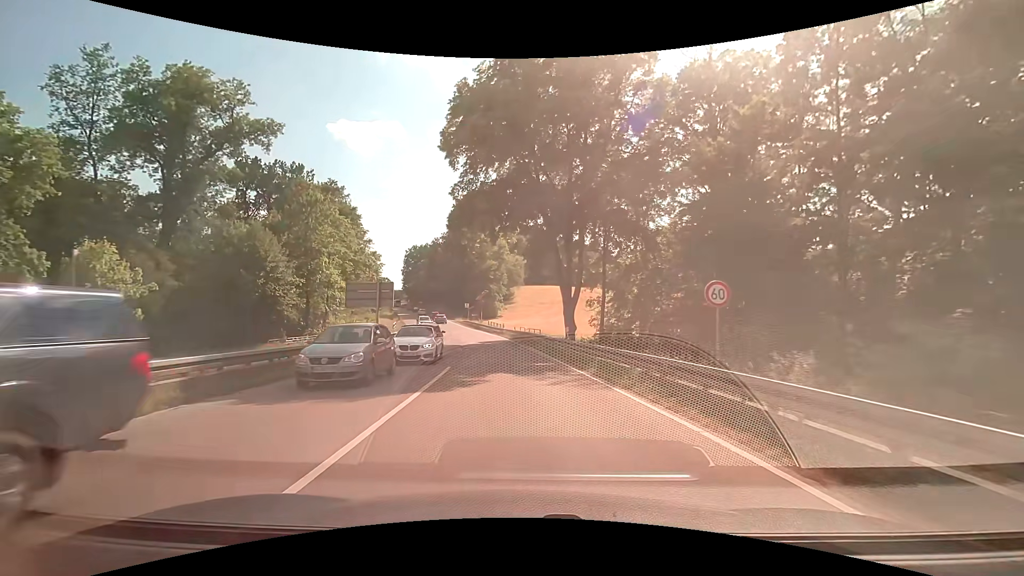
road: secondary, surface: asphalt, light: Day
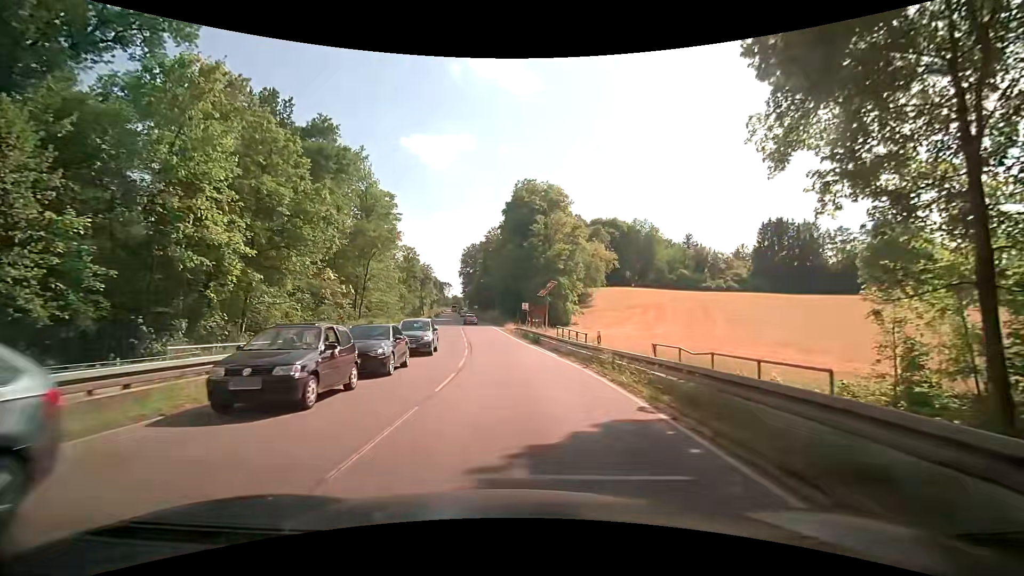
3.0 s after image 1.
(-2.0, +32.7) m; -7°
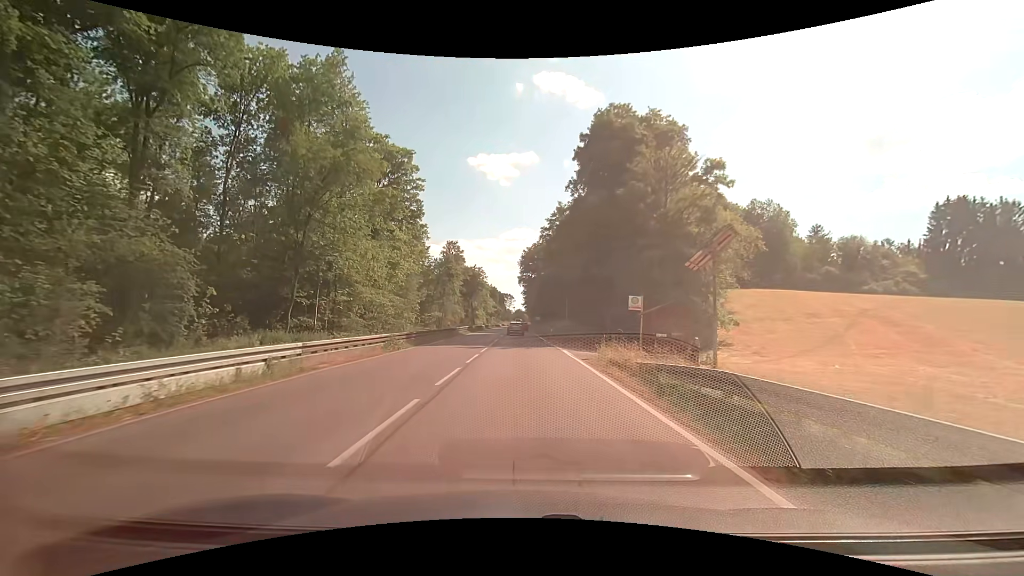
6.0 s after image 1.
(-2.7, +35.9) m; -8°
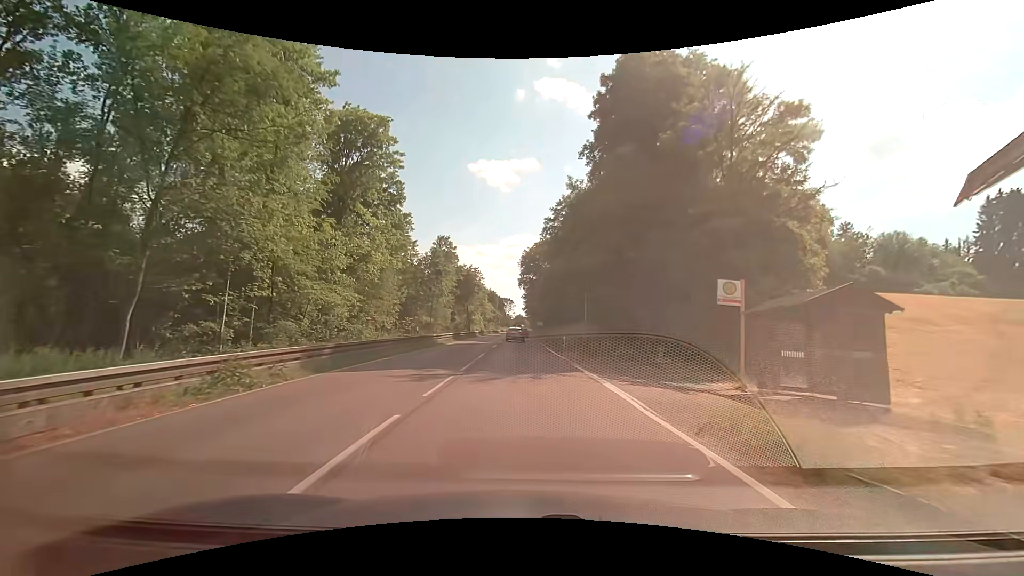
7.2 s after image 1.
(0.0, +13.2) m; 0°
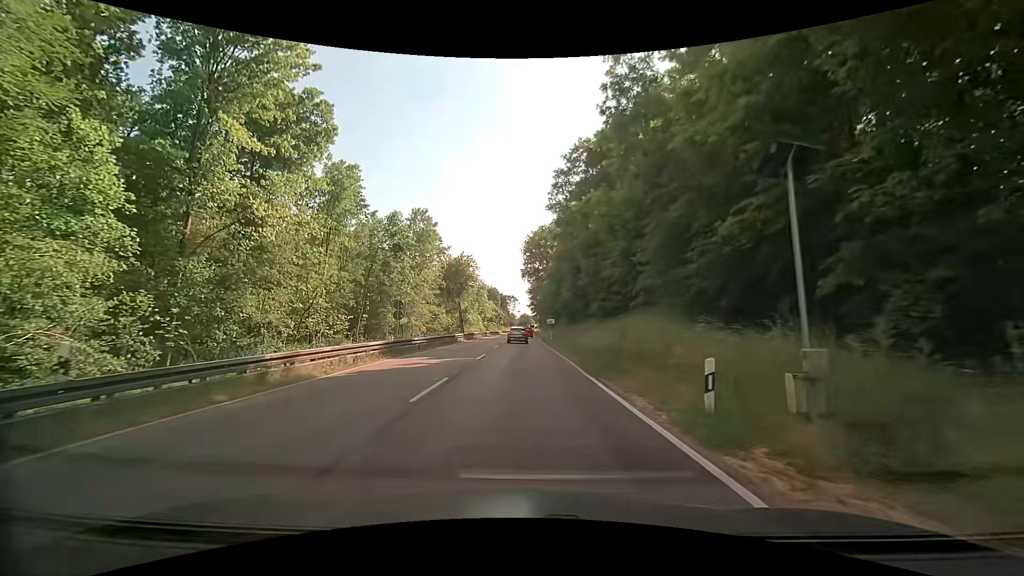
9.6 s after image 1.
(0.0, +24.5) m; -1°
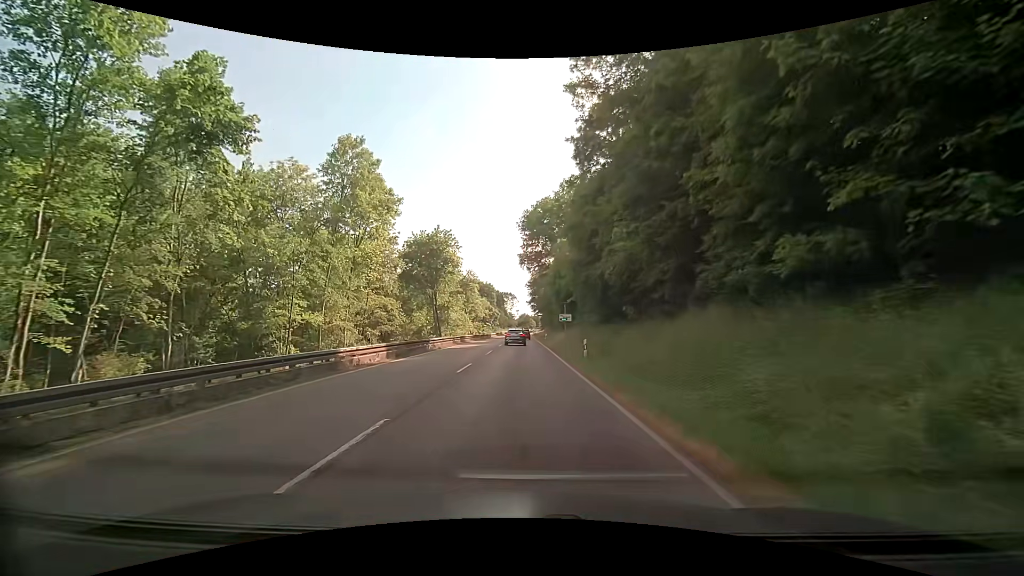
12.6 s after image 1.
(0.0, +29.6) m; 0°
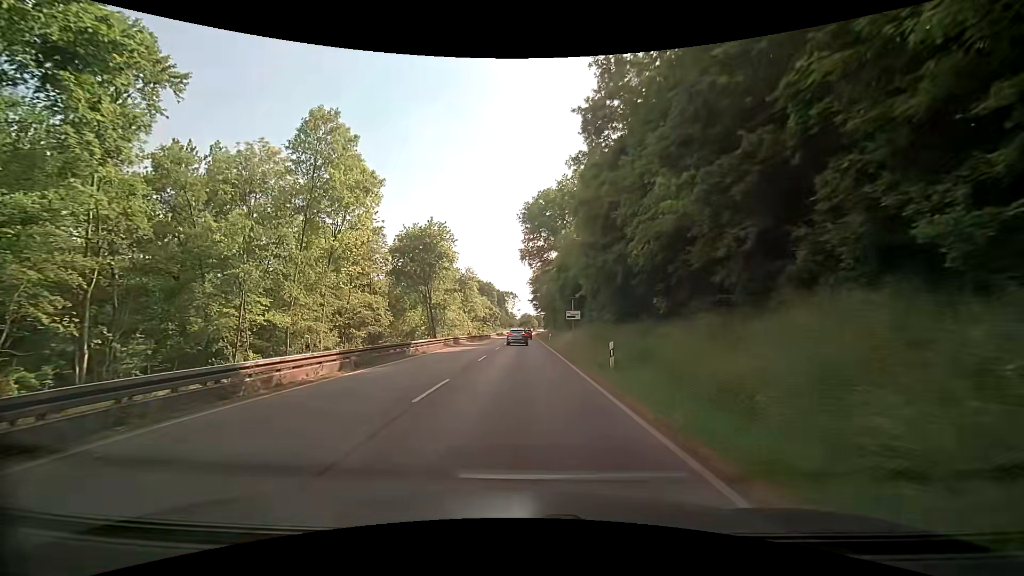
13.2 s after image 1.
(0.0, +6.3) m; 0°
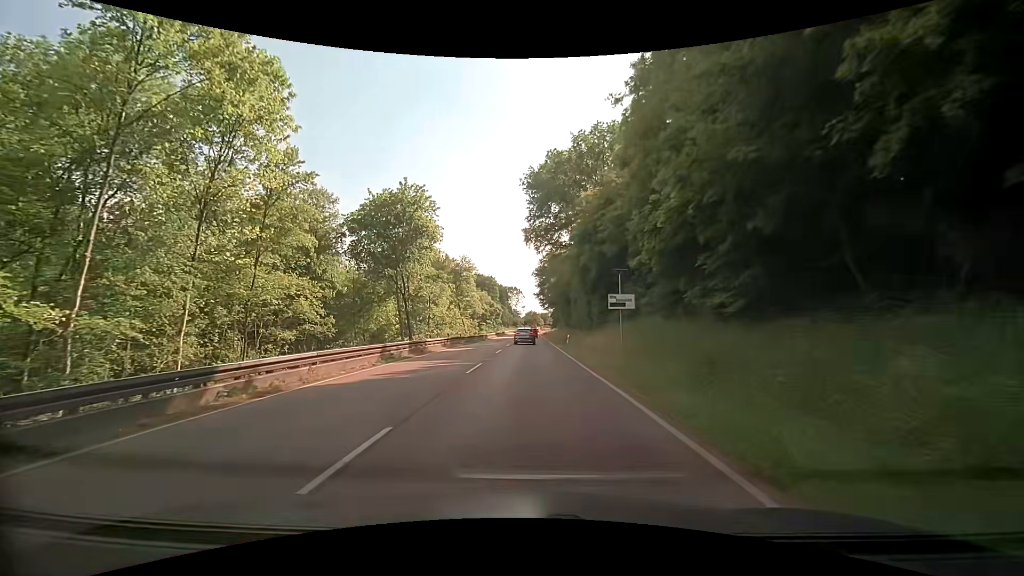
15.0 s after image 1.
(-0.2, +18.5) m; -1°
(0, +10) (0, +20) (+1, +30) (+1, +40) (+1, +50) (+2, +60) (+2, +70) (+2, +80) (+2, +90) (+3, +100) m
